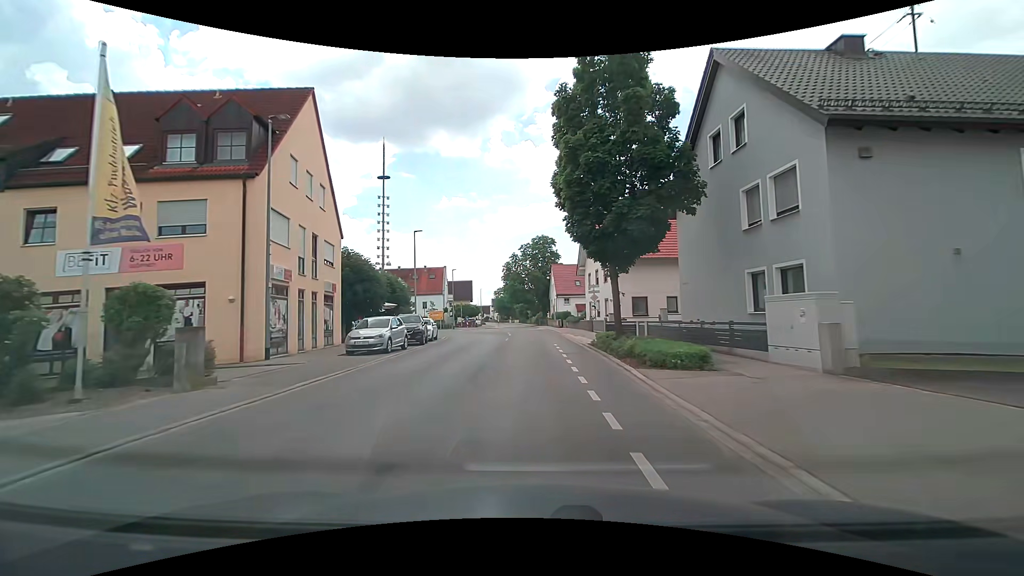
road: tertiary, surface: asphalt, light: Day
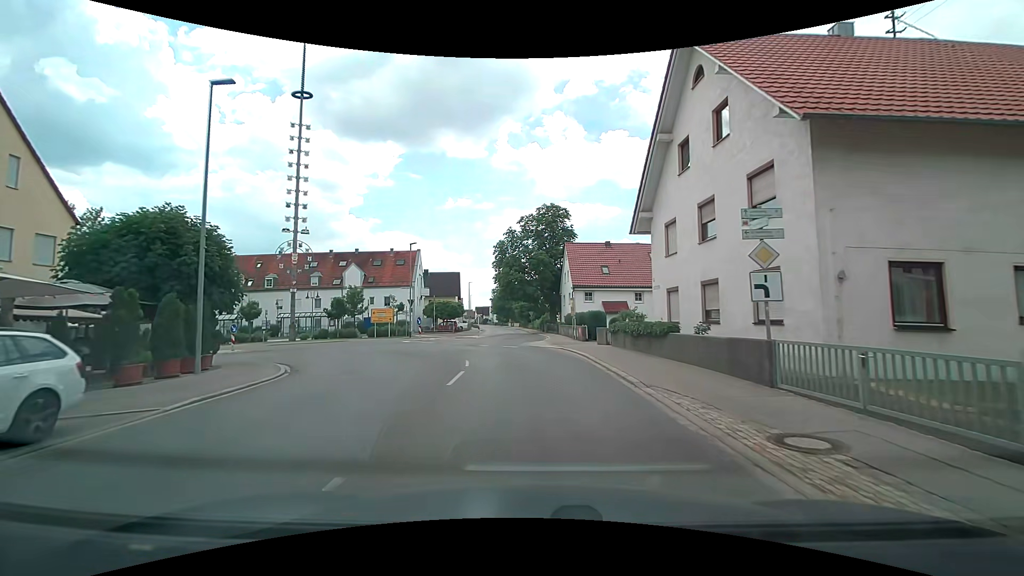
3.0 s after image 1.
(-0.1, +26.8) m; 0°
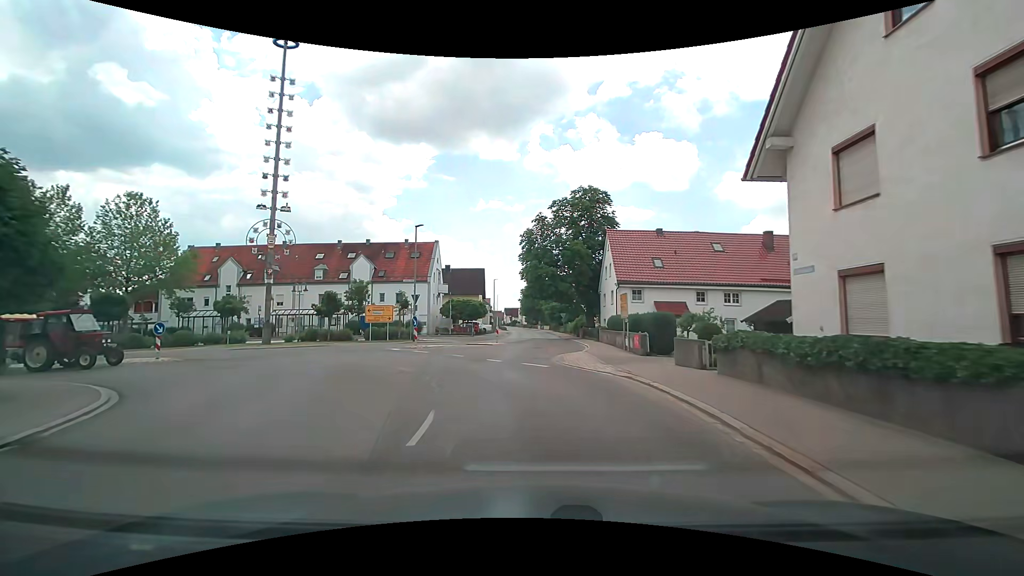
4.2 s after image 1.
(-0.3, +9.5) m; -4°
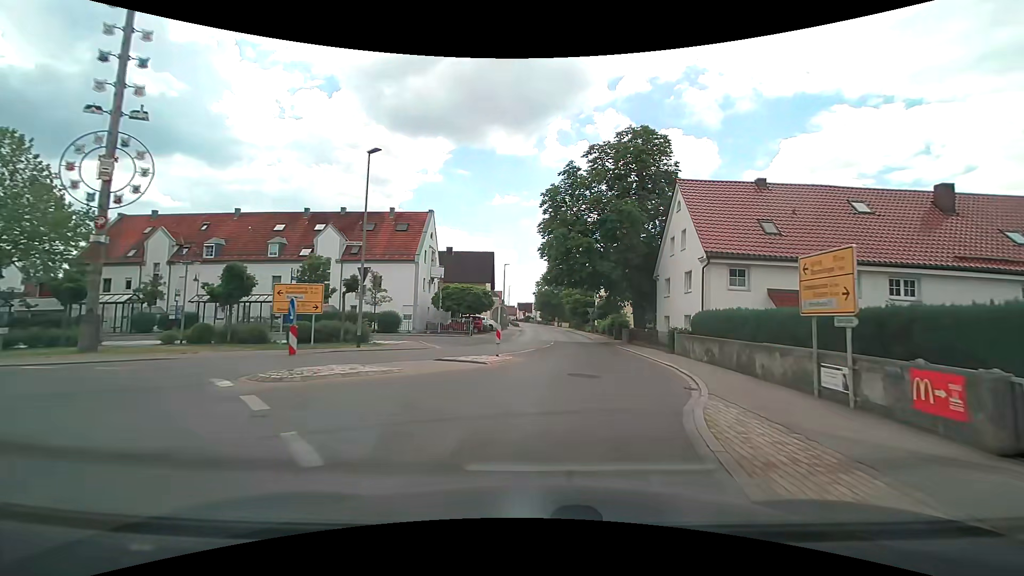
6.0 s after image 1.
(-0.7, +16.0) m; -1°
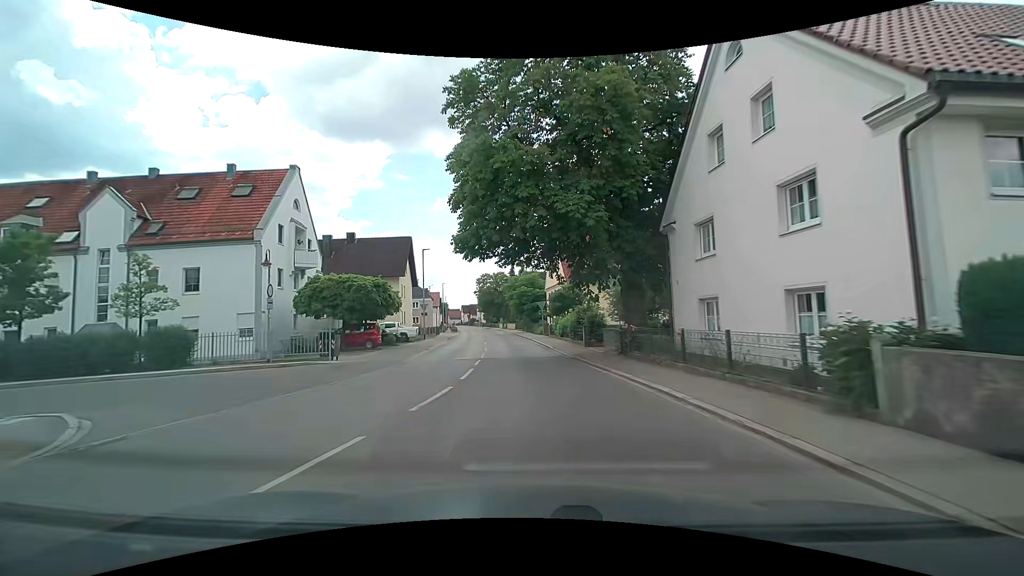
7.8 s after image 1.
(+1.4, +17.3) m; +6°
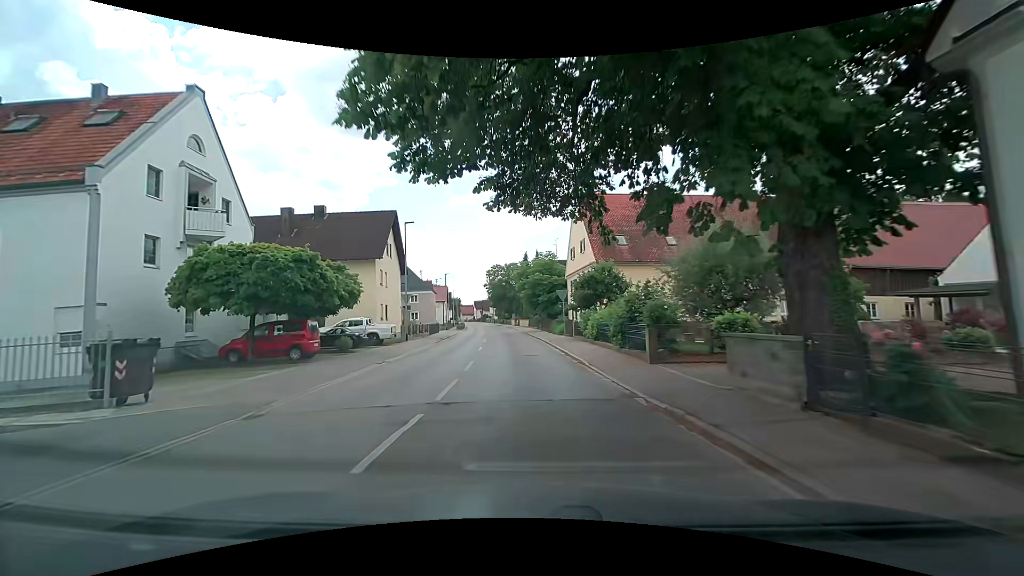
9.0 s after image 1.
(-0.1, +12.1) m; -2°
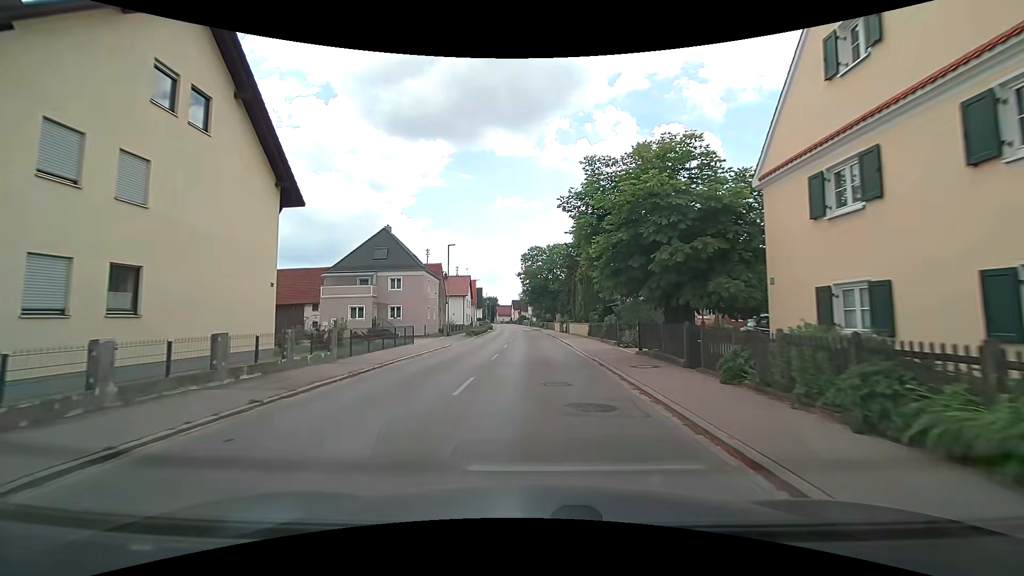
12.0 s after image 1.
(-1.6, +31.3) m; -5°
